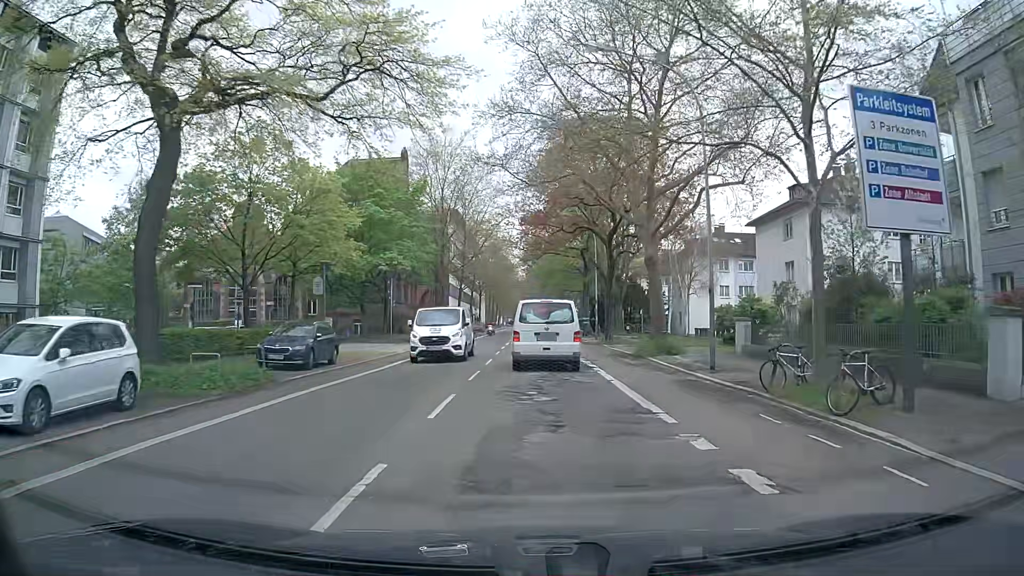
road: secondary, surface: asphalt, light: Day
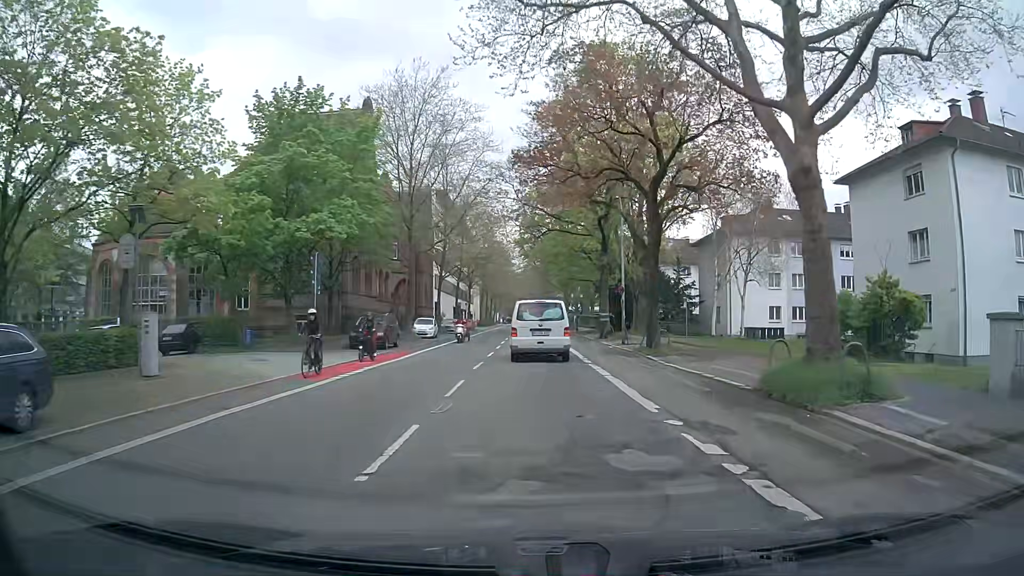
(+0.1, +16.0) m; +1°
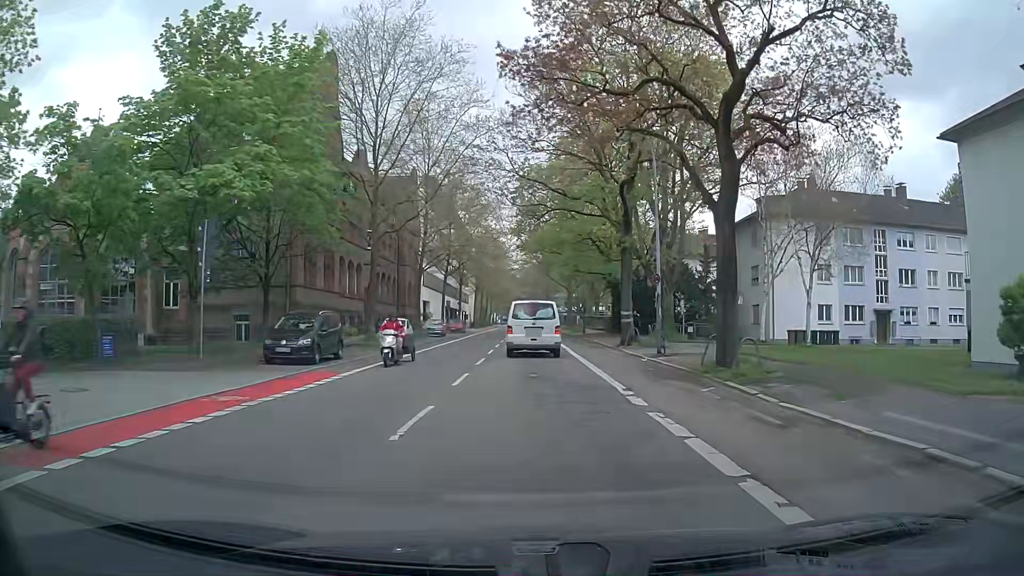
(-0.2, +10.6) m; -1°
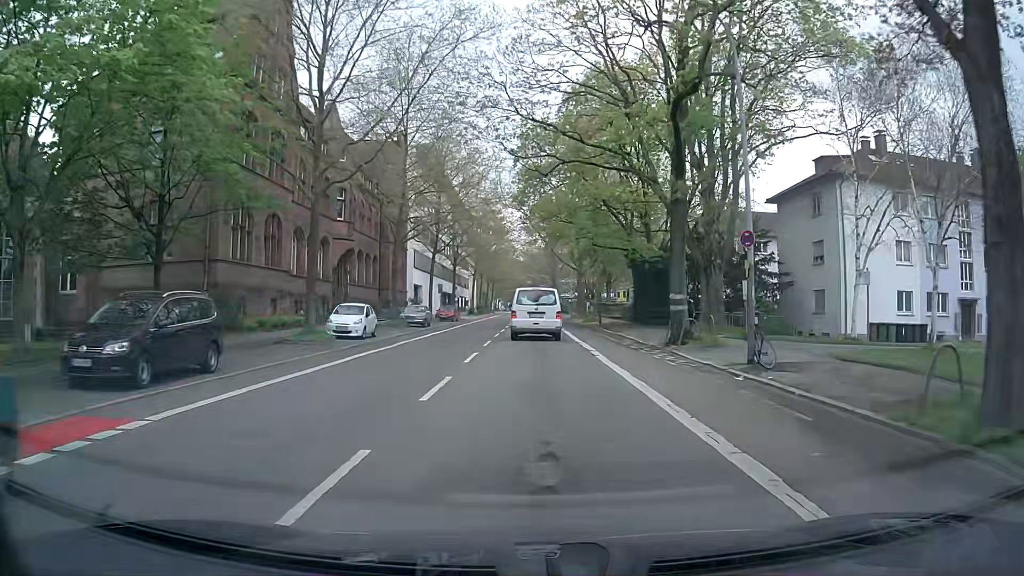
(0.0, +10.8) m; -2°
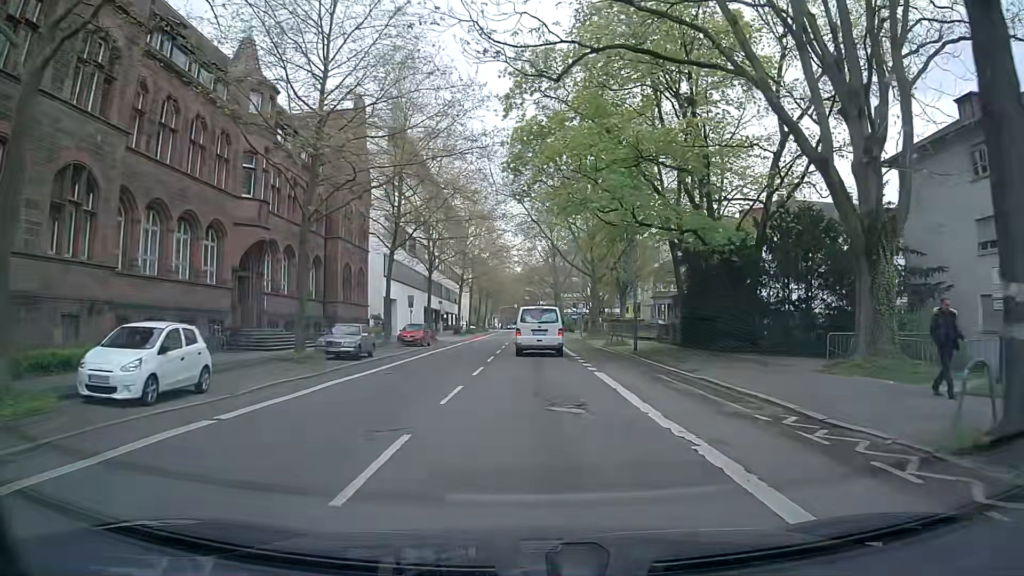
(+0.4, +16.8) m; +1°
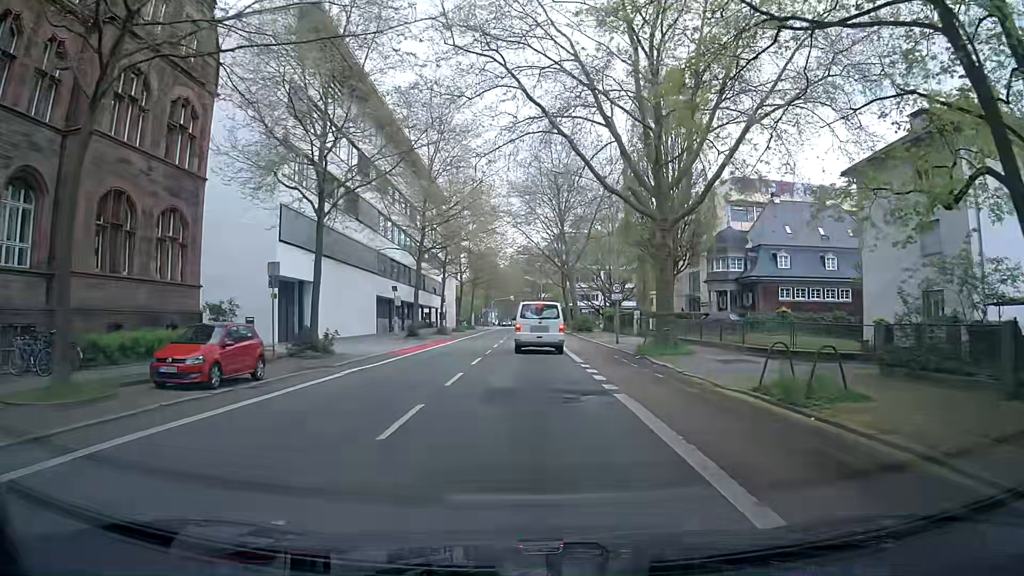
(+0.6, +28.6) m; +2°
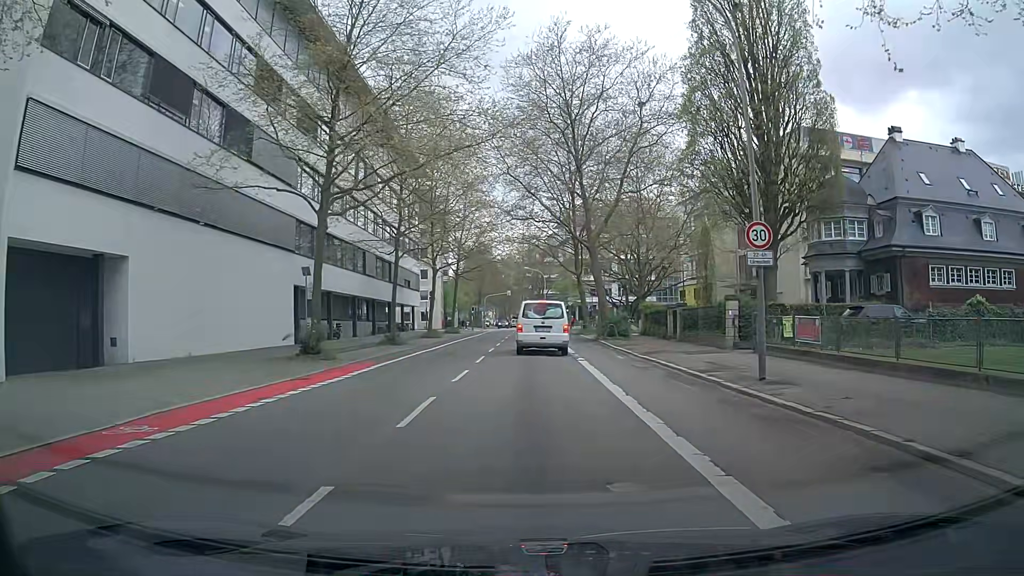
(-0.3, +23.4) m; 0°
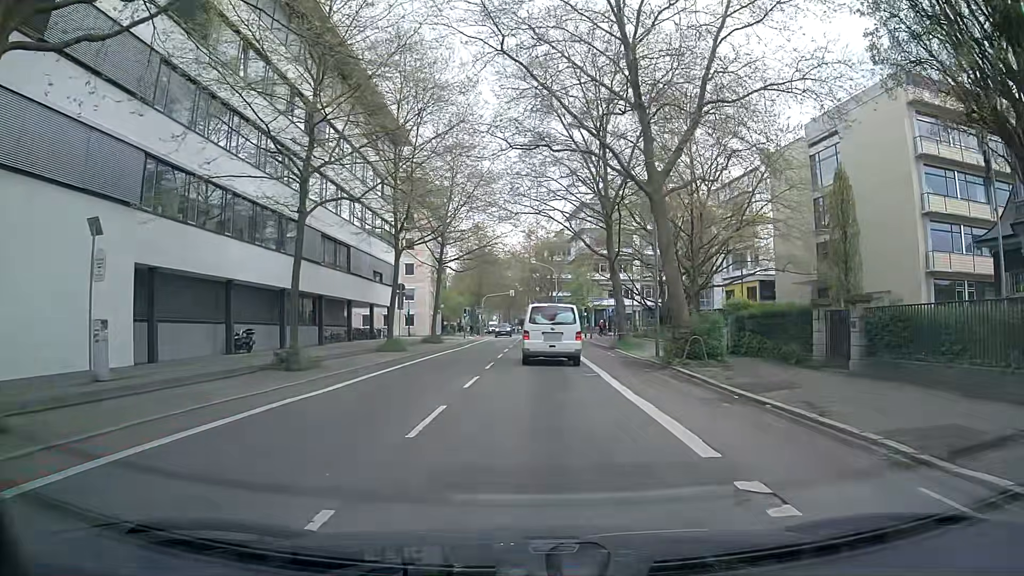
(-0.2, +19.2) m; -1°
(0, +10) (0, +20) (0, +30) (0, +40) (0, +50) (+1, +60) (+1, +70) (+1, +80) (0, +90) (-1, +100) m
